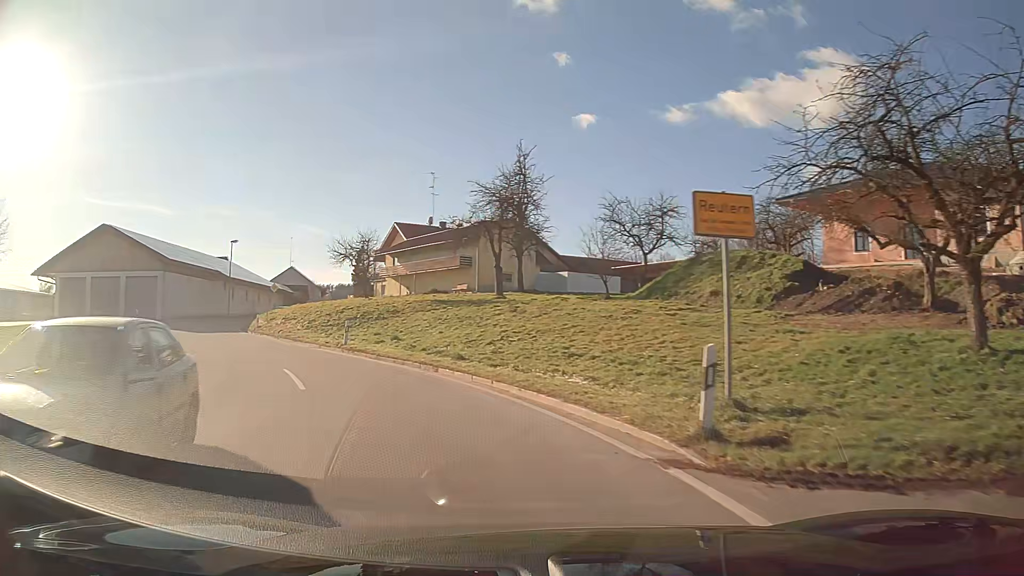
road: secondary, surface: asphalt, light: Day
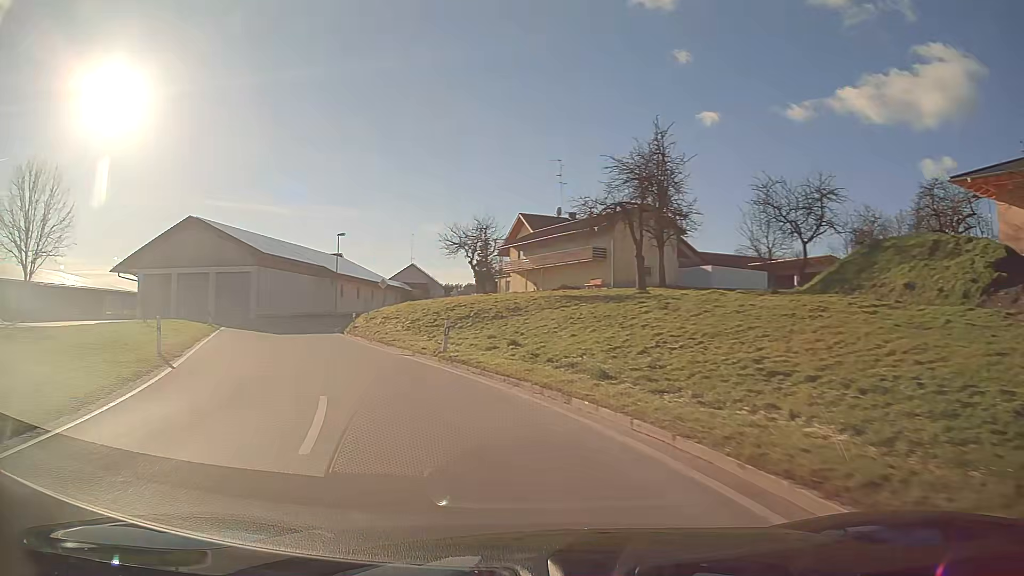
(-0.6, +6.3) m; -10°
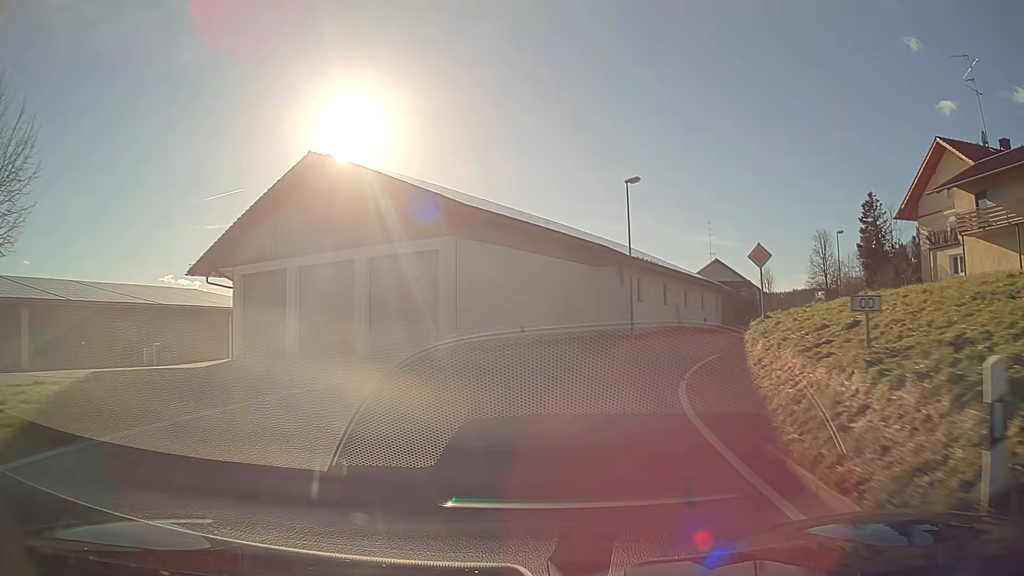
(-8.3, +32.0) m; -17°
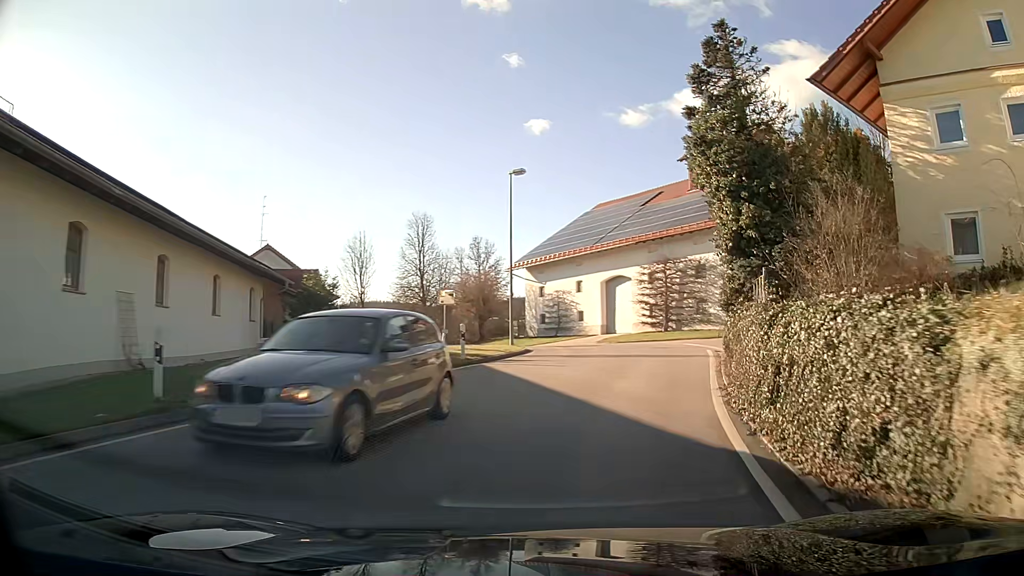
(+9.0, +29.7) m; +38°
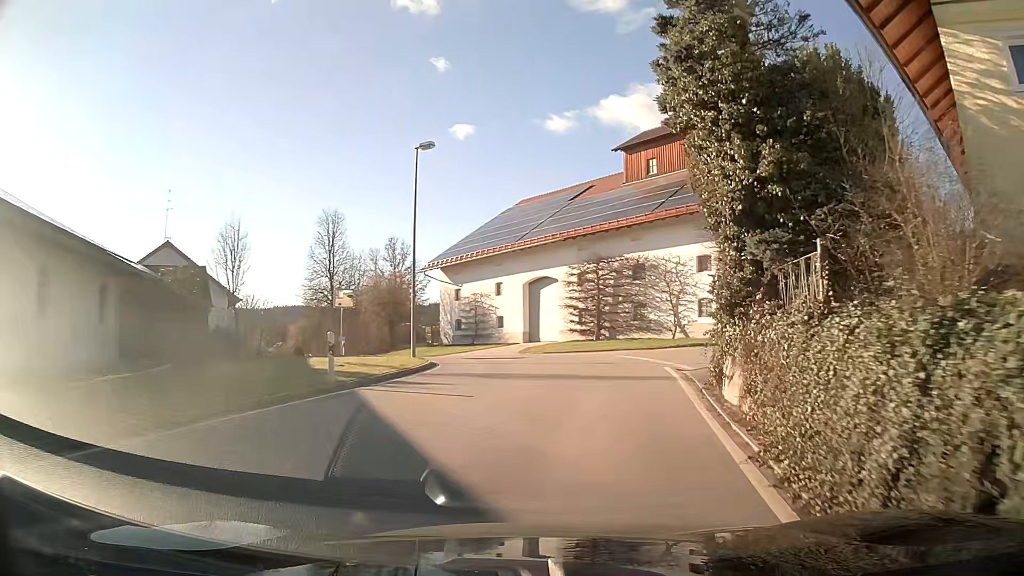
(+0.3, +5.7) m; +6°
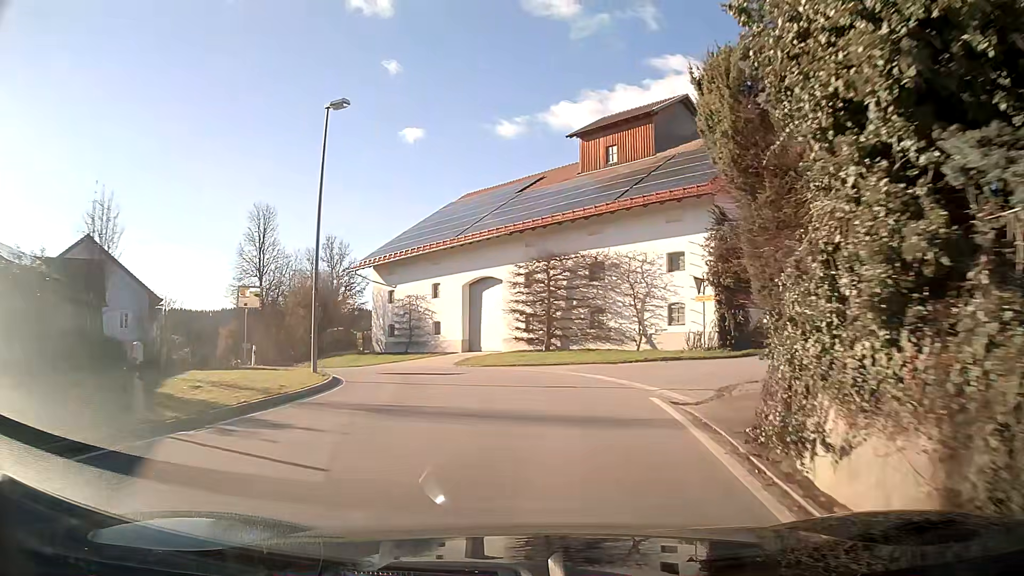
(+0.2, +5.6) m; +4°
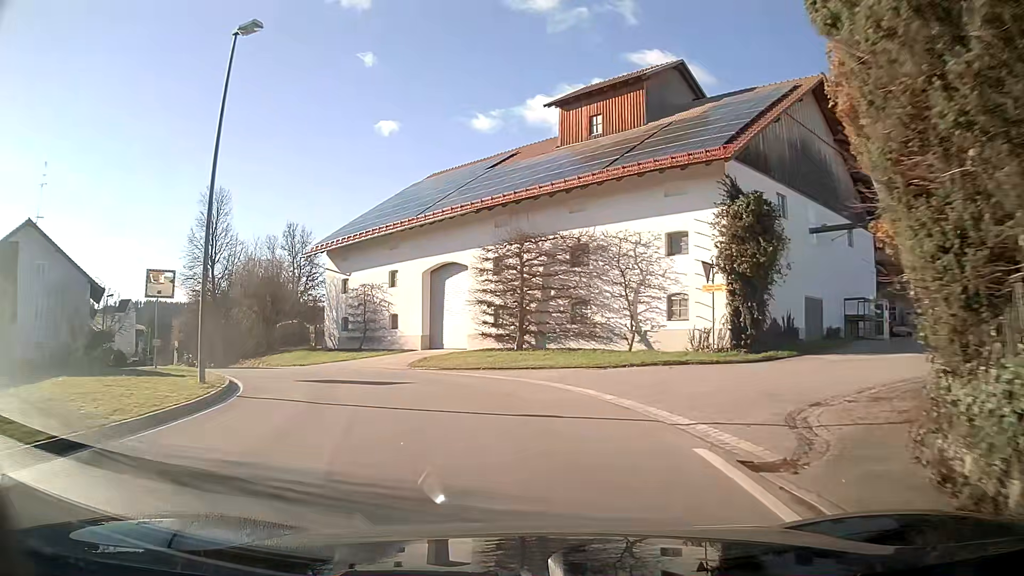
(0.0, +5.5) m; 0°
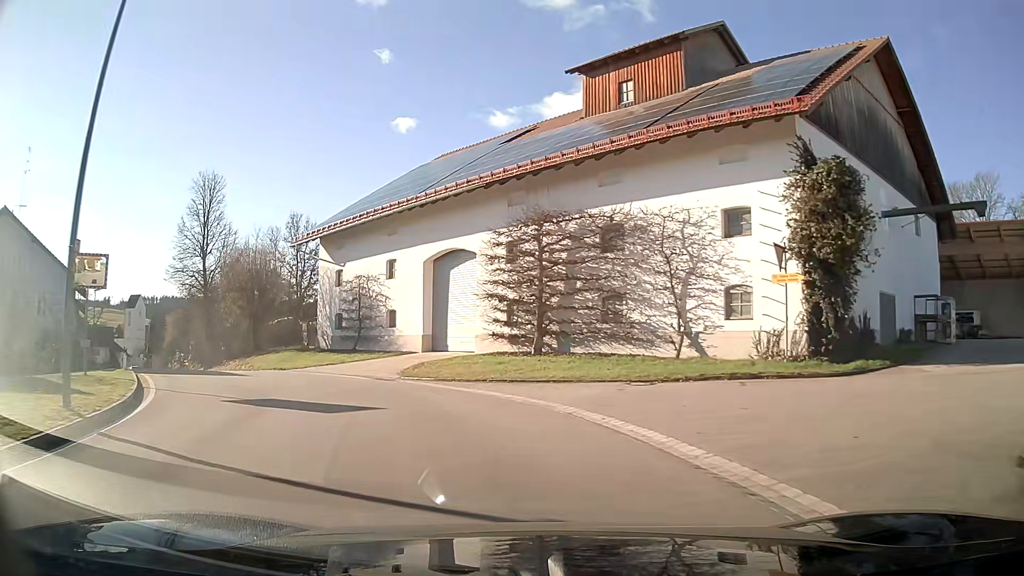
(-0.1, +5.2) m; -3°
(-1, +10) (-6, +19) (-12, +27) (-18, +35) (-24, +43) (-30, +51) (-36, +59) (-41, +67) (-47, +76) (-52, +84) m
